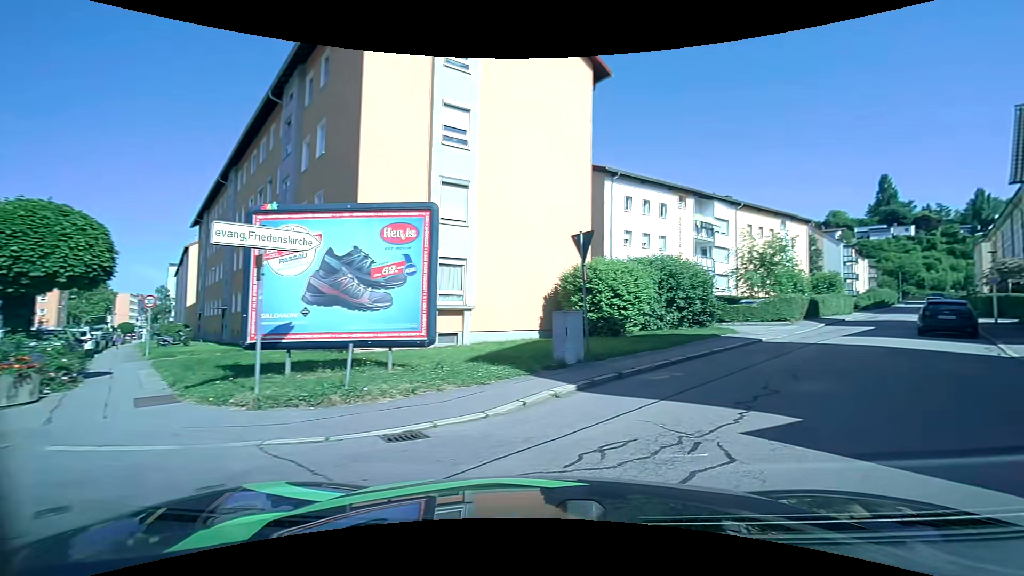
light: Day
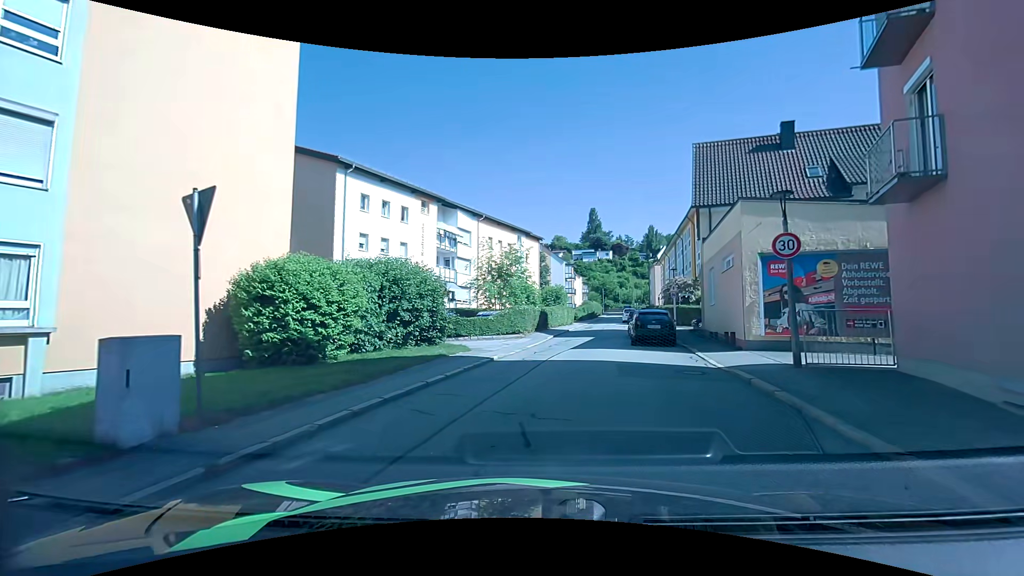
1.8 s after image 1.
(+1.6, +4.5) m; +33°
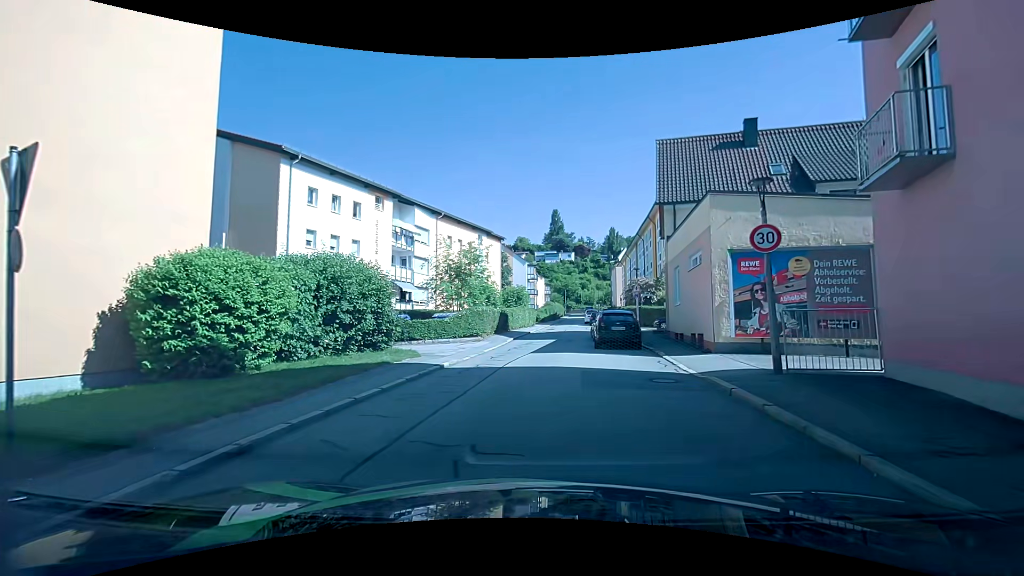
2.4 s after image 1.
(0.0, +1.5) m; +3°
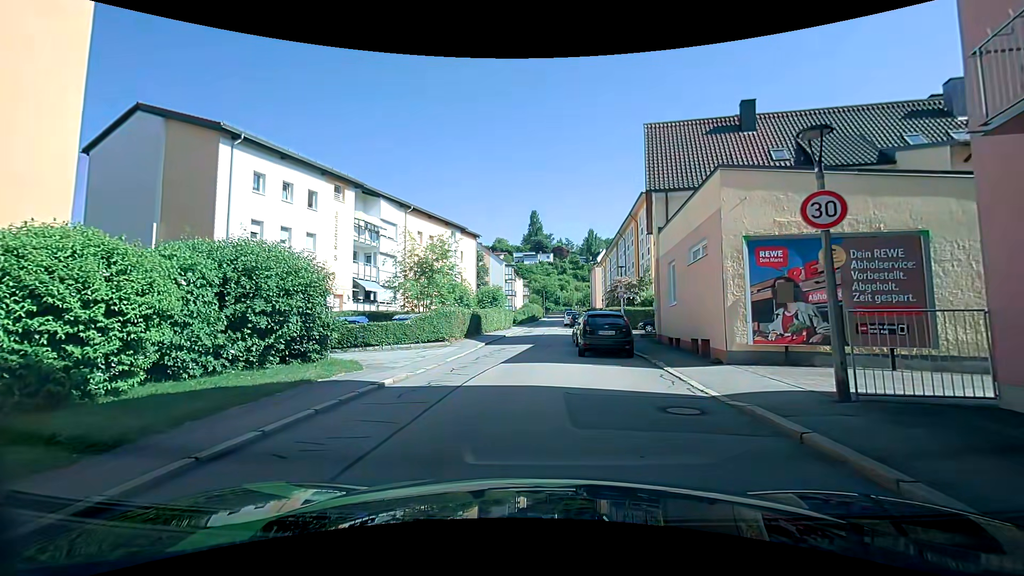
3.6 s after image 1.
(0.0, +3.2) m; +2°
